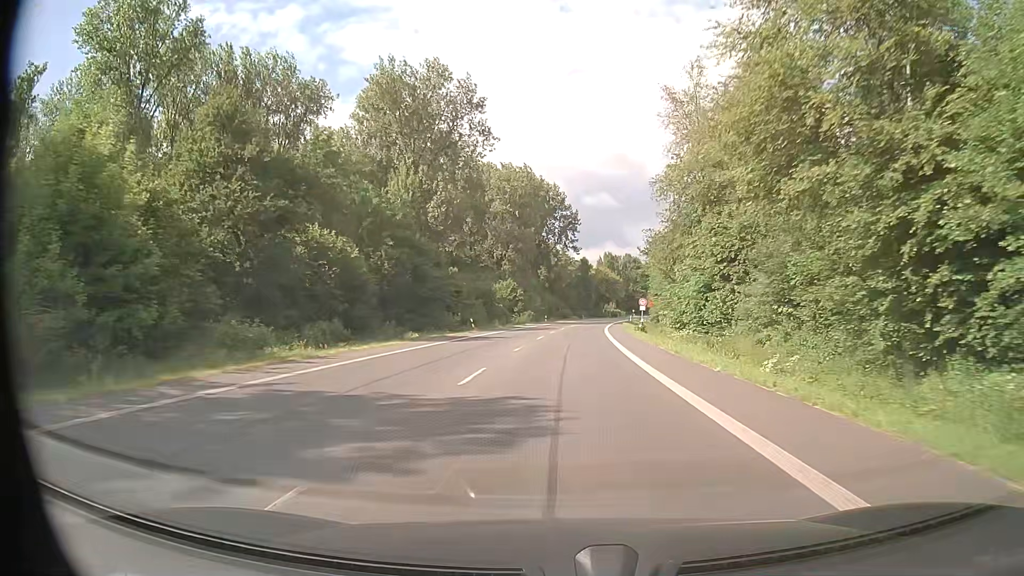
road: primary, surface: asphalt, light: Day
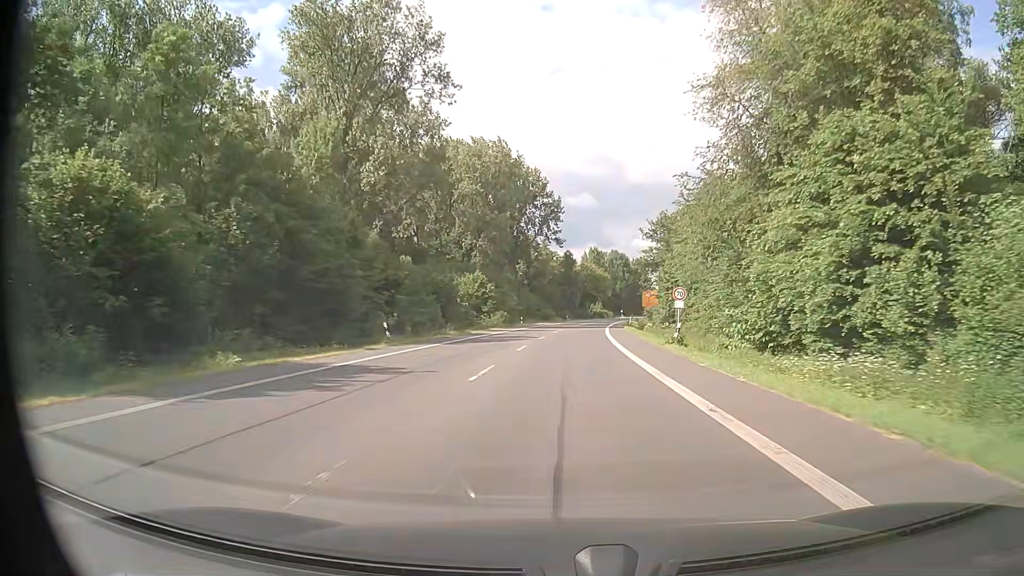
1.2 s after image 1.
(+0.3, +22.5) m; +2°
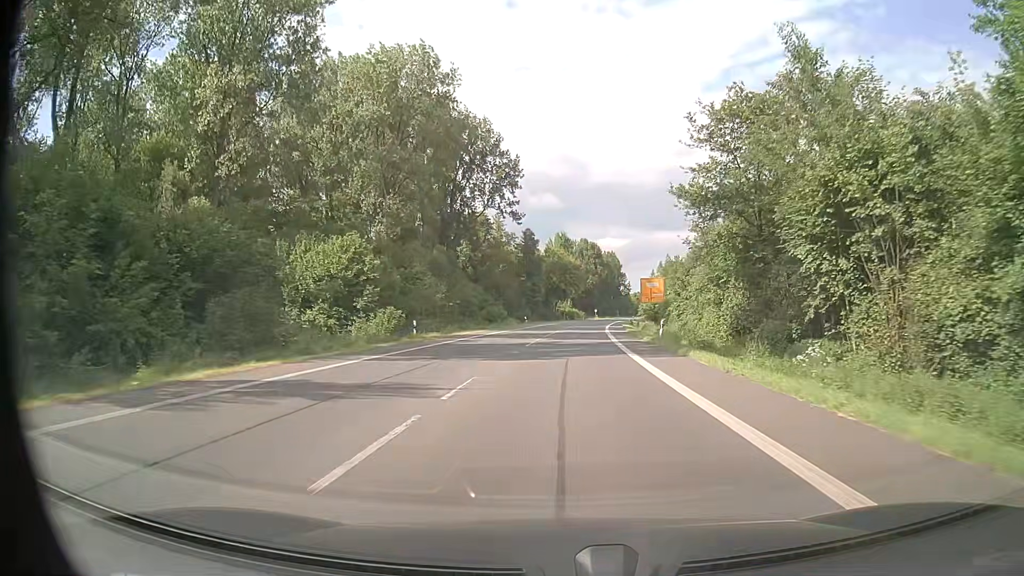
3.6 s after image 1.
(+0.7, +45.1) m; +2°
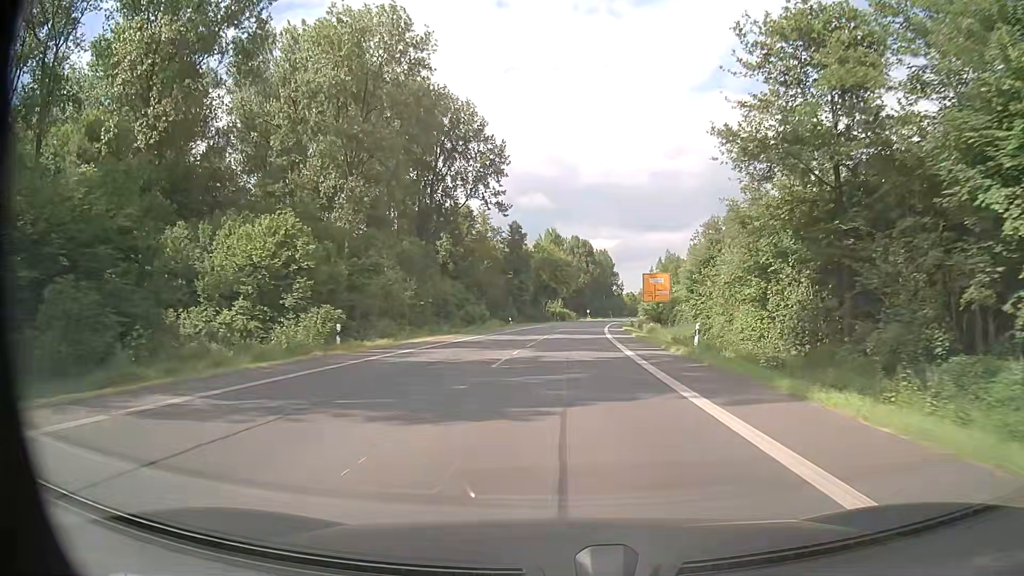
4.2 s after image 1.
(+0.1, +11.3) m; +1°
(0, +10) (0, +20) (+1, +30) (+1, +40) (+2, +50) (+3, +60) (+3, +70) (+4, +80) (+5, +90) (+6, +100) m
